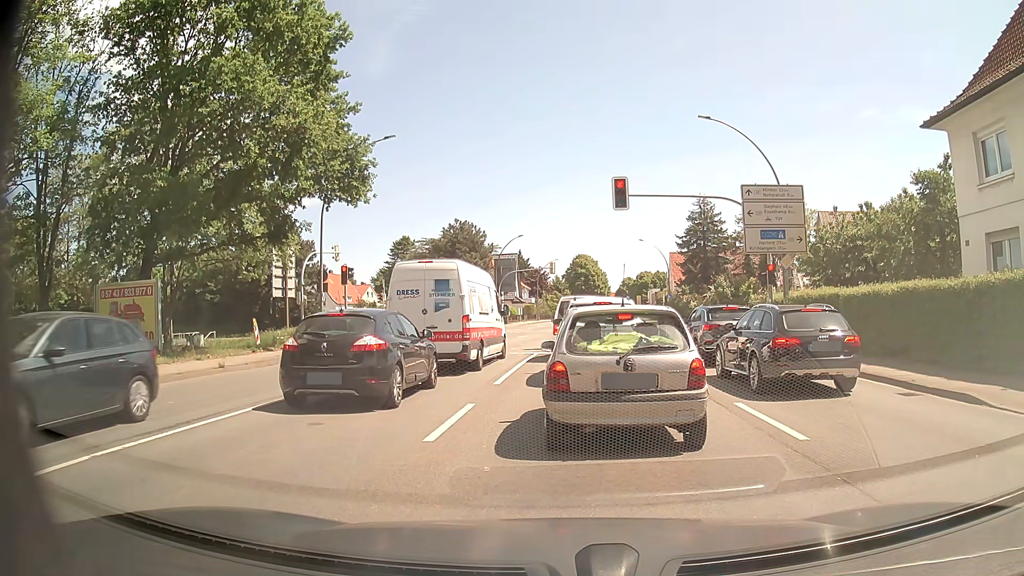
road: primary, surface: asphalt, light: Day
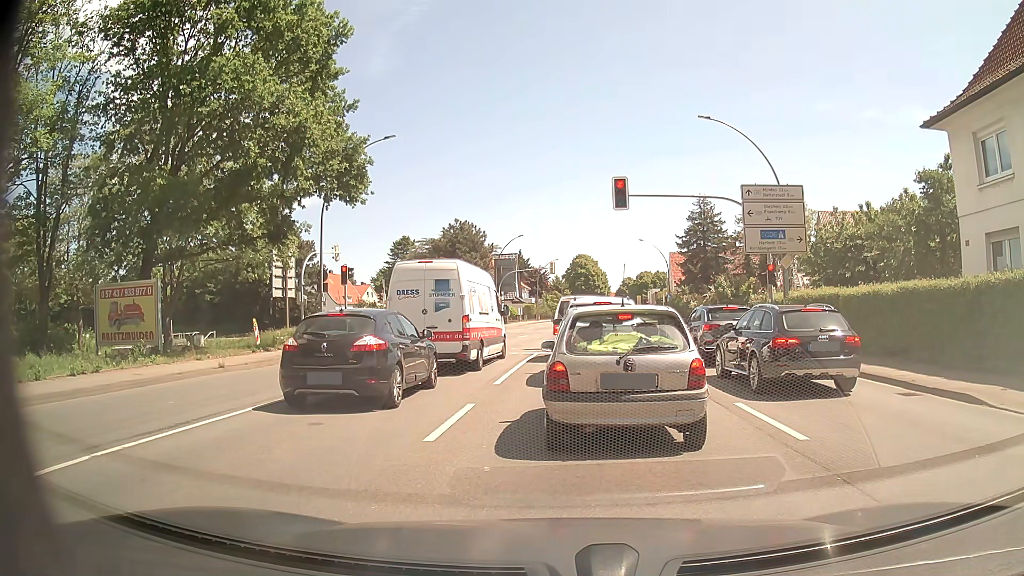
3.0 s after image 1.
(0.0, 0.0) m; 0°
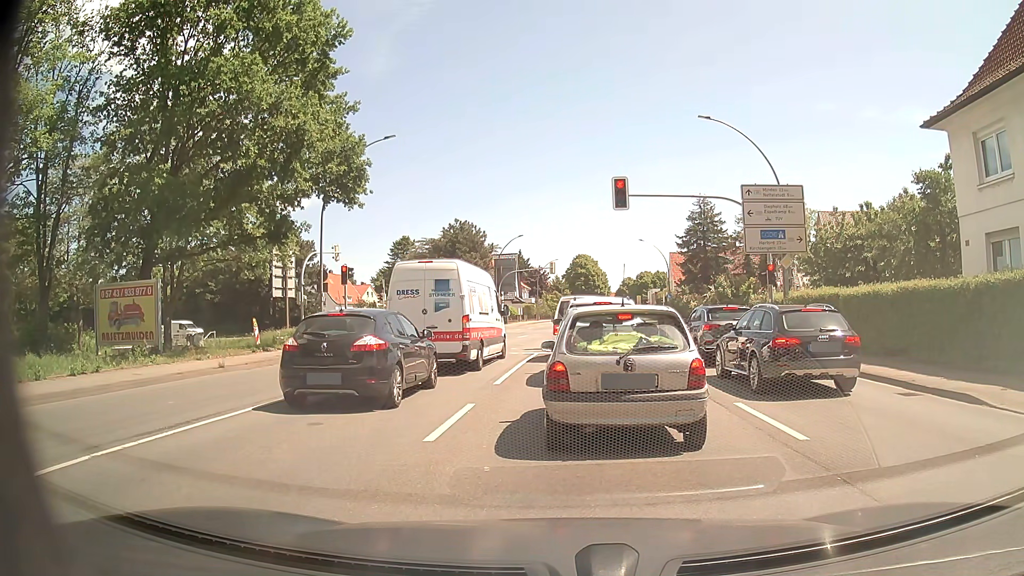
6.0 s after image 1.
(0.0, 0.0) m; 0°
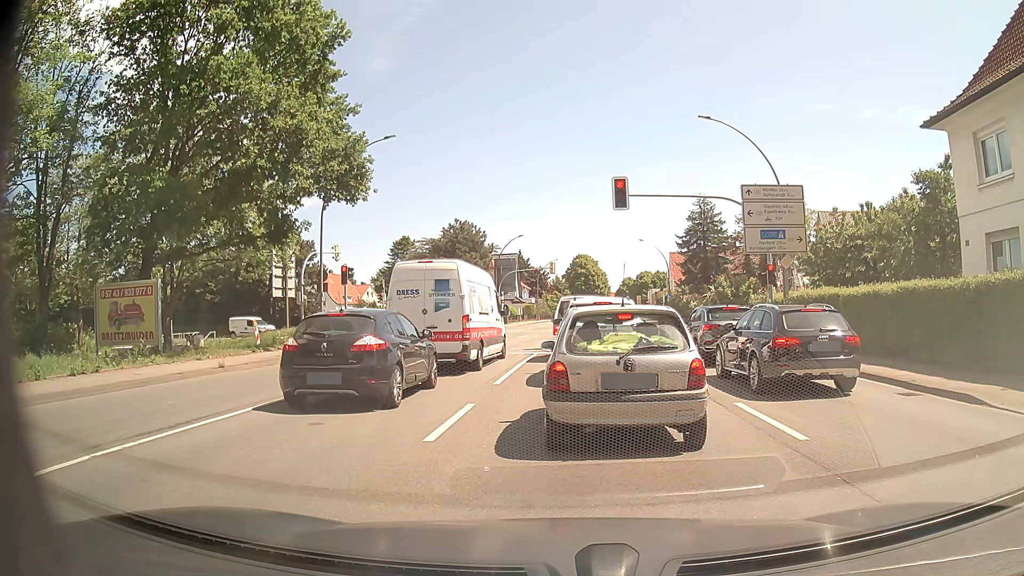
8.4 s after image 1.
(0.0, 0.0) m; 0°
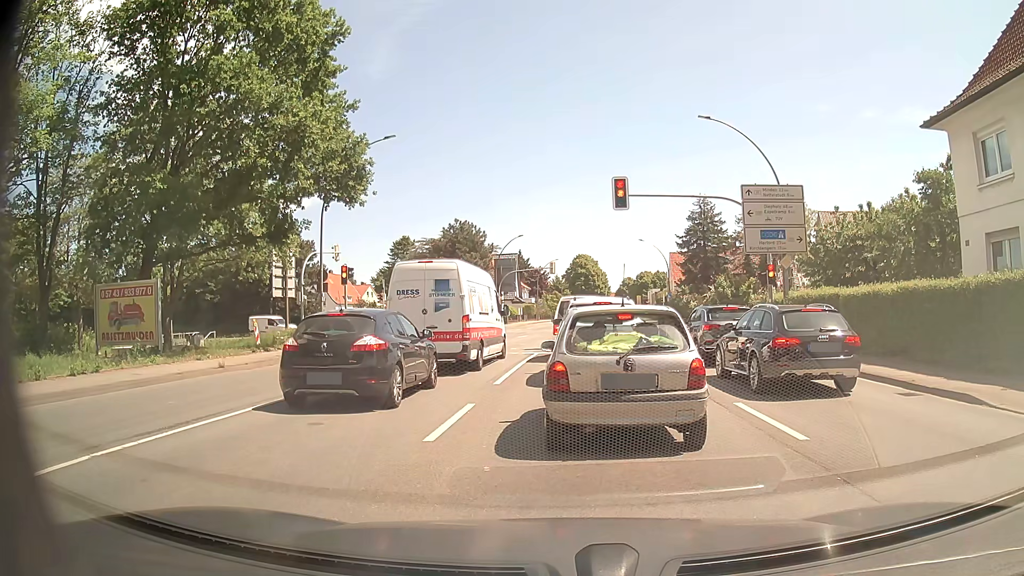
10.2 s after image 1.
(0.0, 0.0) m; 0°
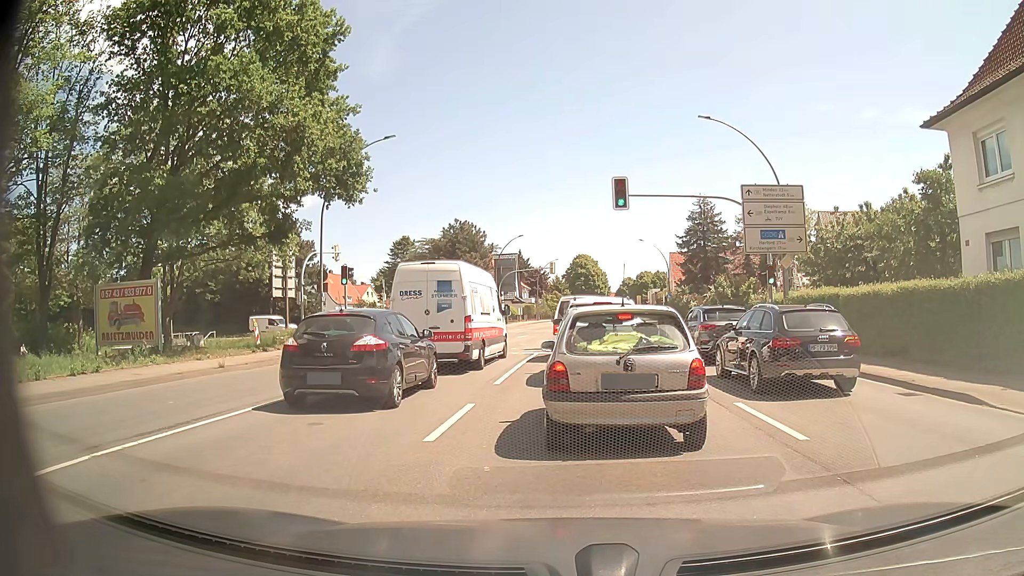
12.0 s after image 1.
(0.0, 0.0) m; 0°
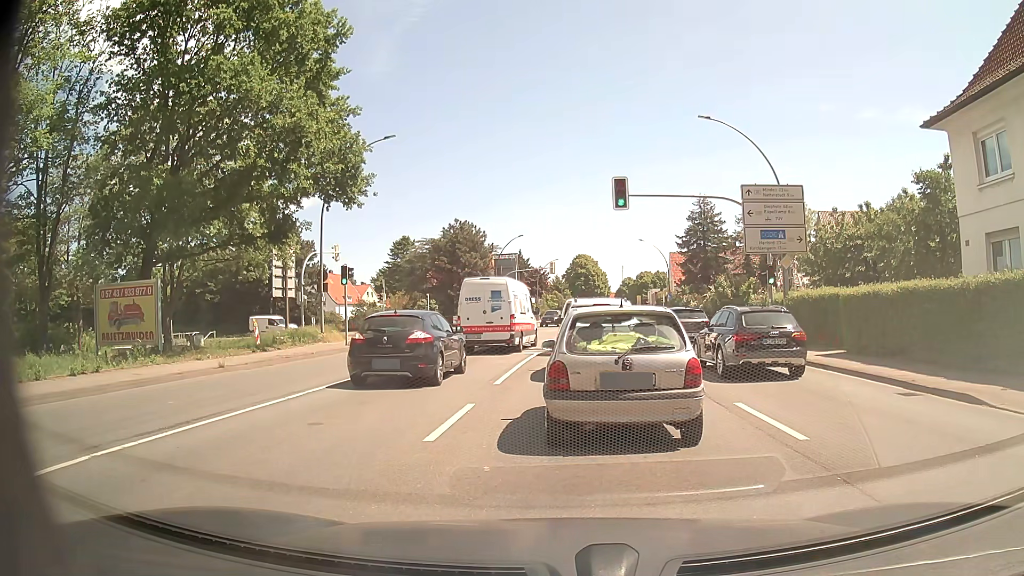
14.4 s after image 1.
(0.0, 0.0) m; 0°
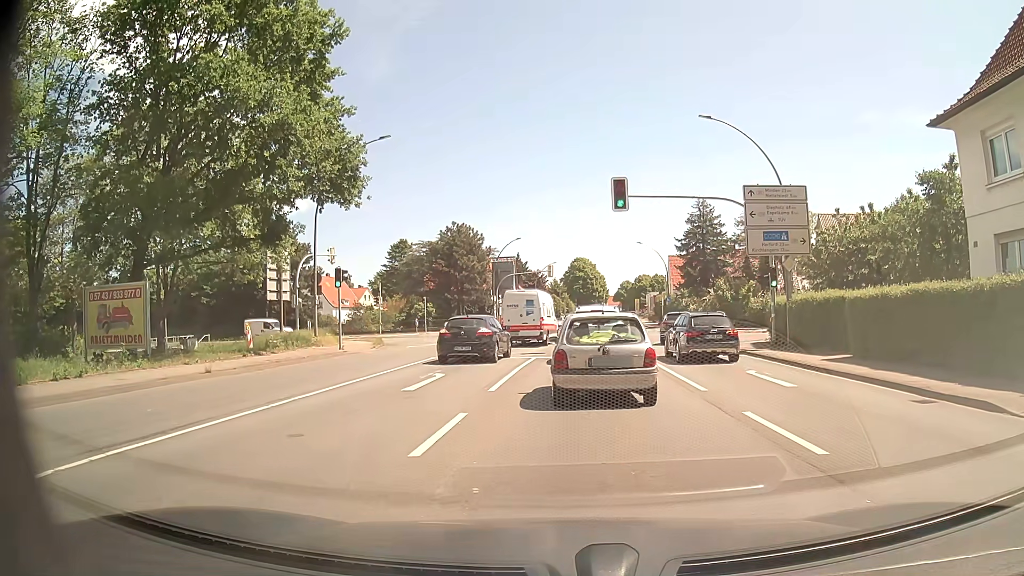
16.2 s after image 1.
(0.0, +0.7) m; 0°
(0, +10) (0, +20) (0, +30) (+2, +40) (+3, +50) (+4, +60) (+5, +70) (+6, +80) (+7, +90) (+7, +100) m
